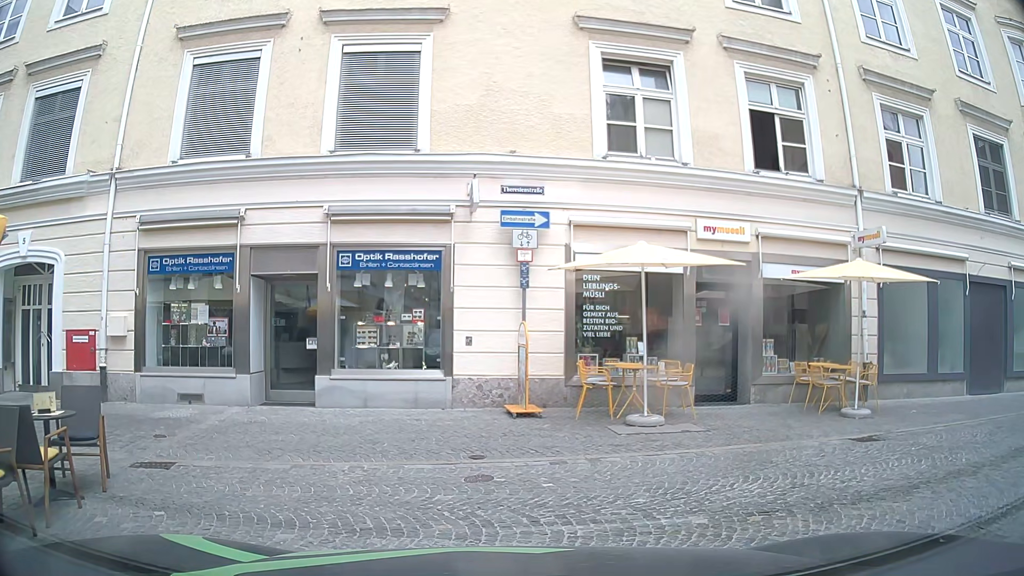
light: Day
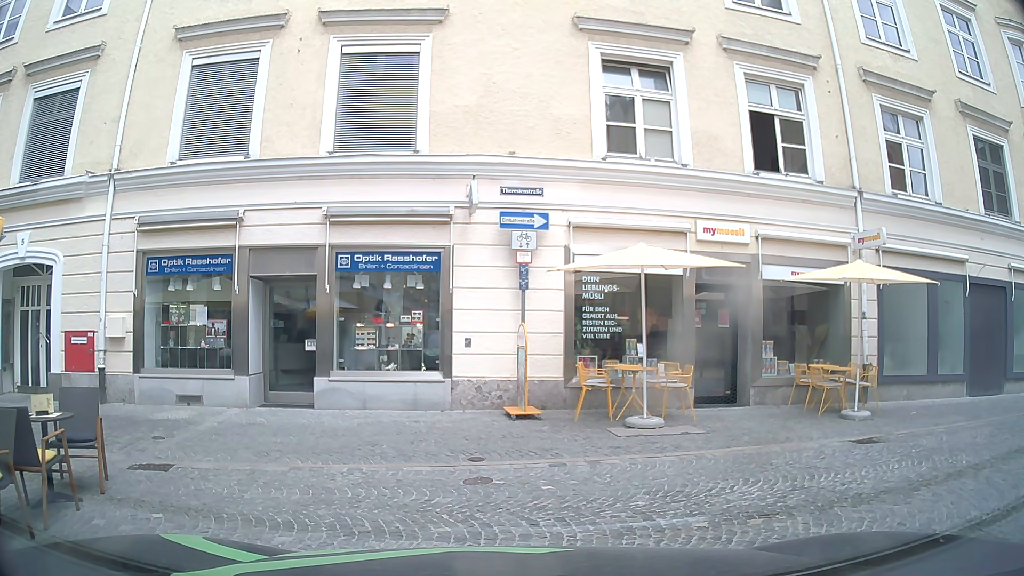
(0.0, +0.1) m; 0°
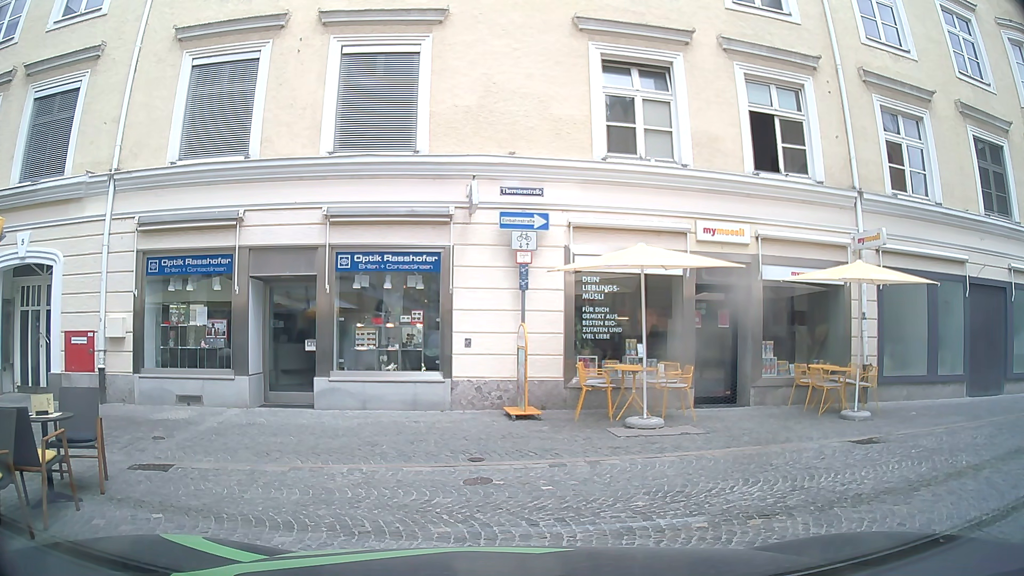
(0.0, 0.0) m; 0°
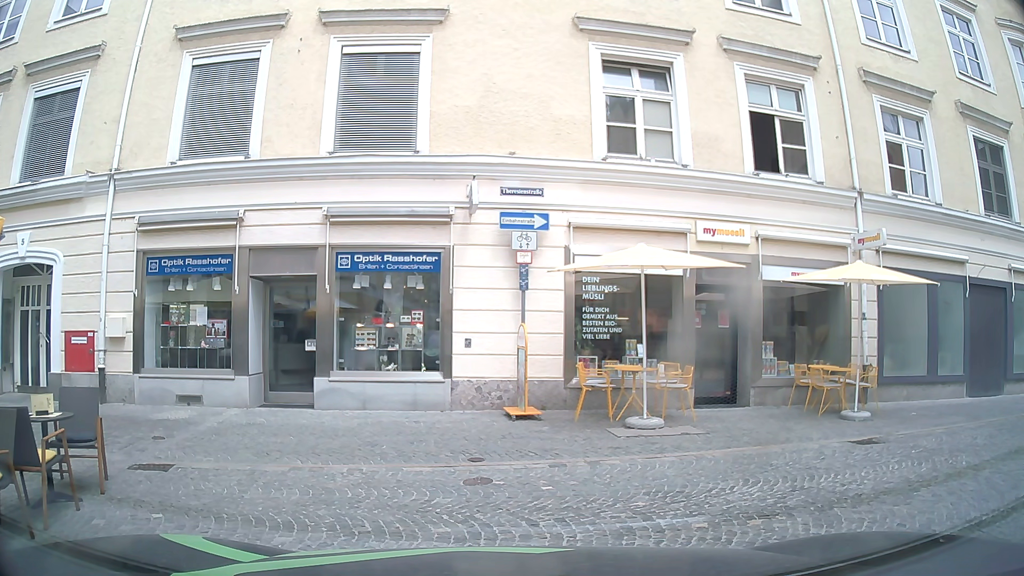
(0.0, 0.0) m; 0°
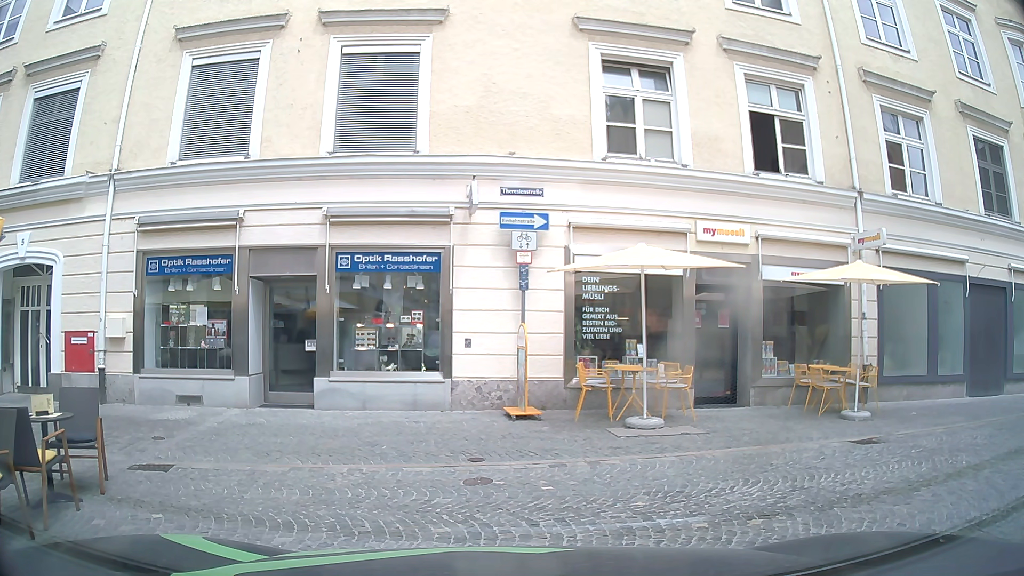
(0.0, 0.0) m; 0°
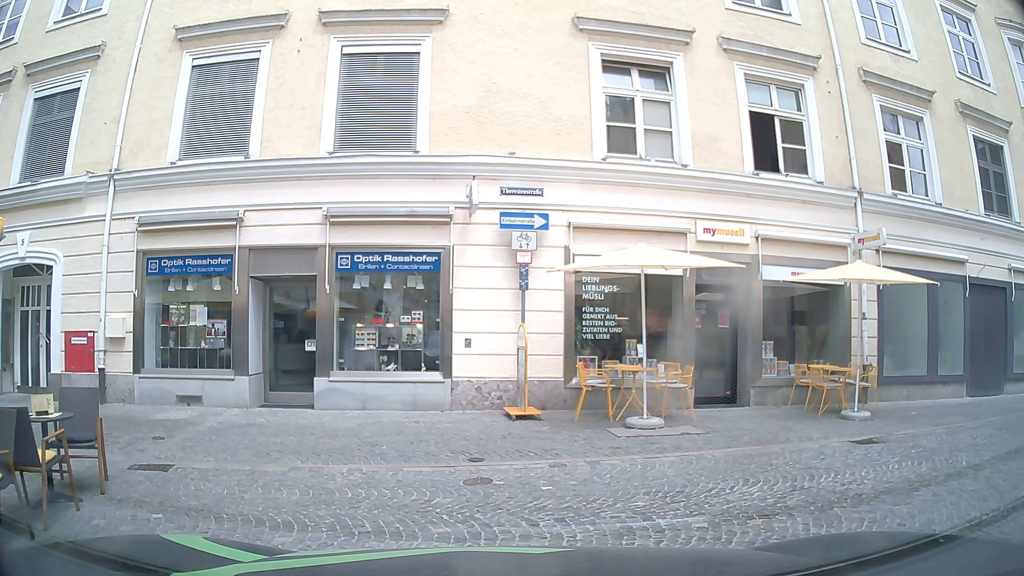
(0.0, 0.0) m; 0°
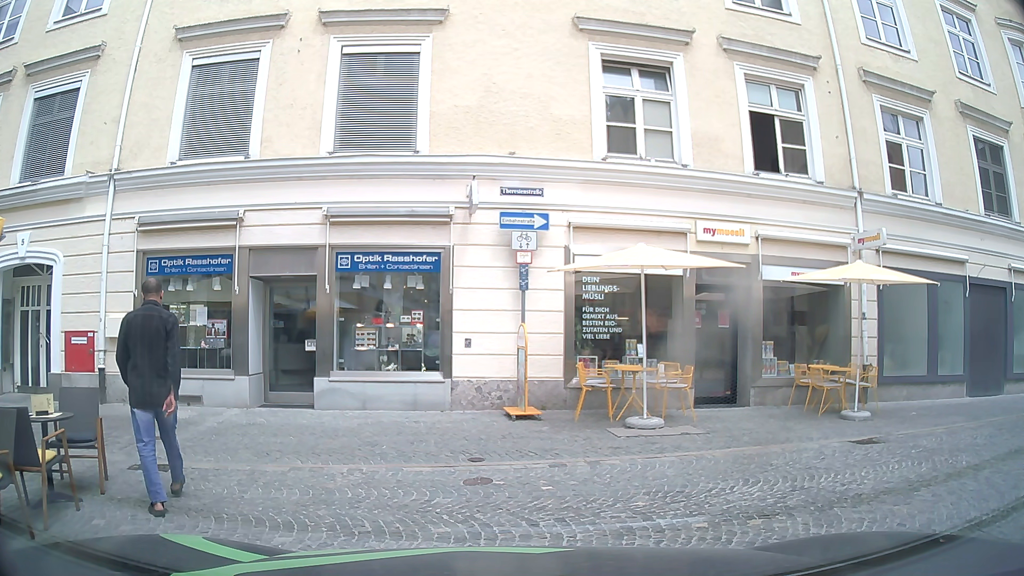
(0.0, 0.0) m; 0°
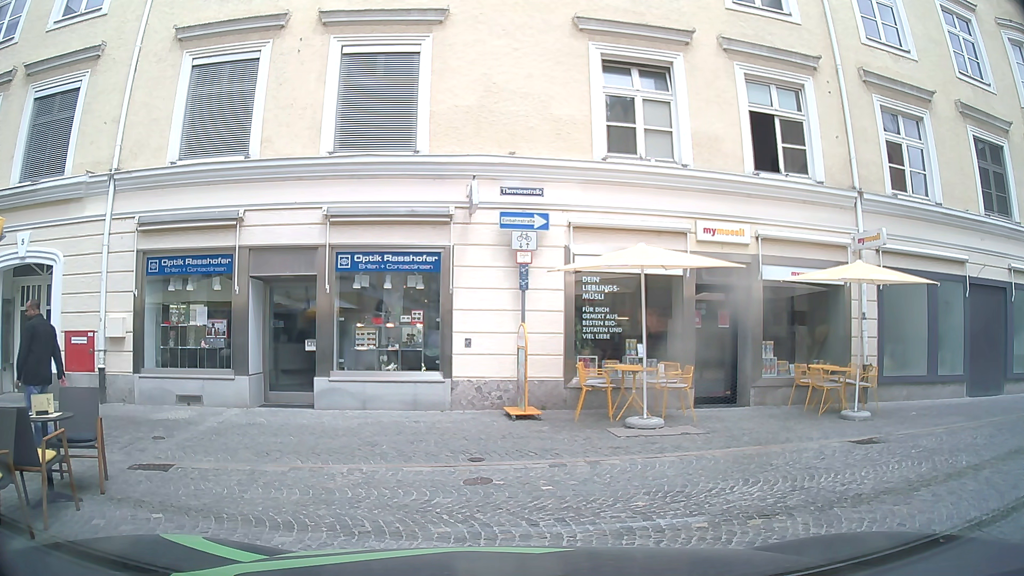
(0.0, 0.0) m; 0°
